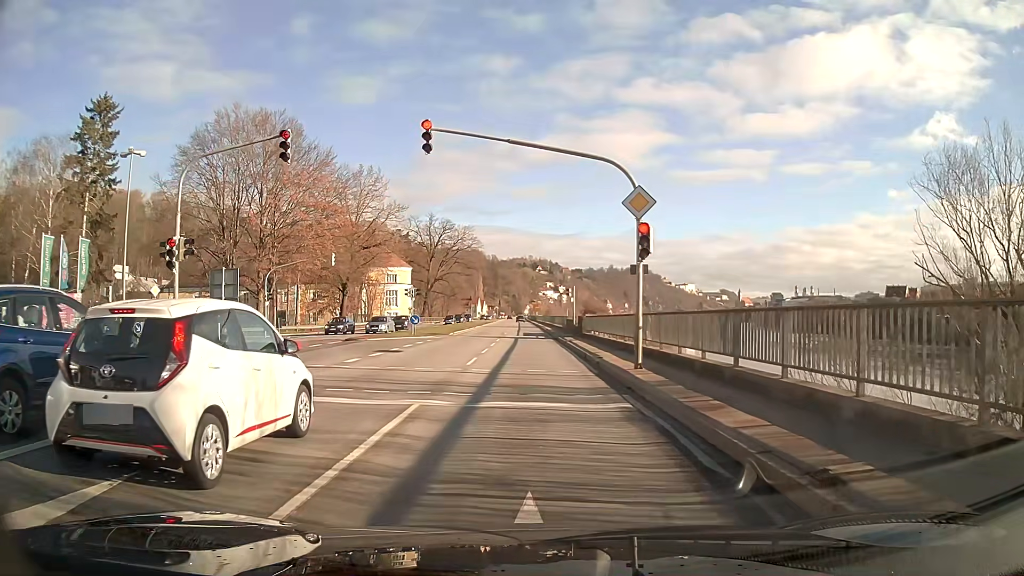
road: primary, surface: asphalt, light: Day
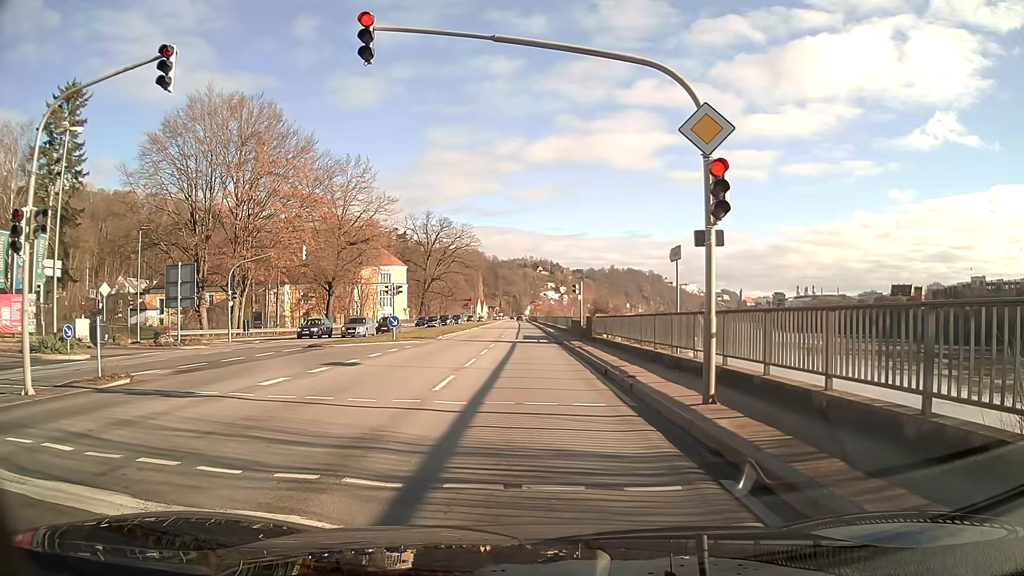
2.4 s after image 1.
(0.0, +5.8) m; 0°
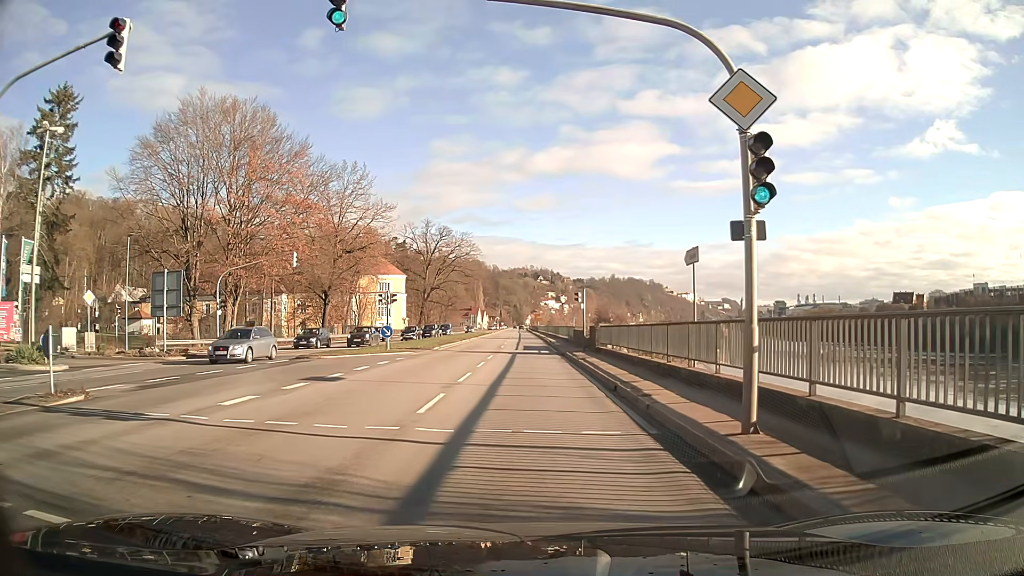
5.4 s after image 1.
(0.0, +2.1) m; -1°
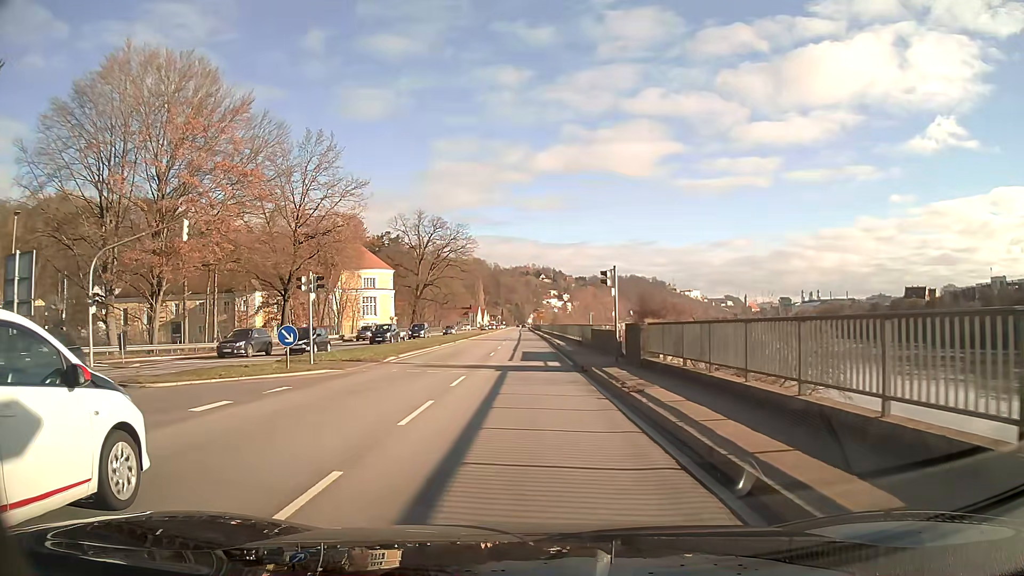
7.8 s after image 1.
(0.0, +14.1) m; 0°
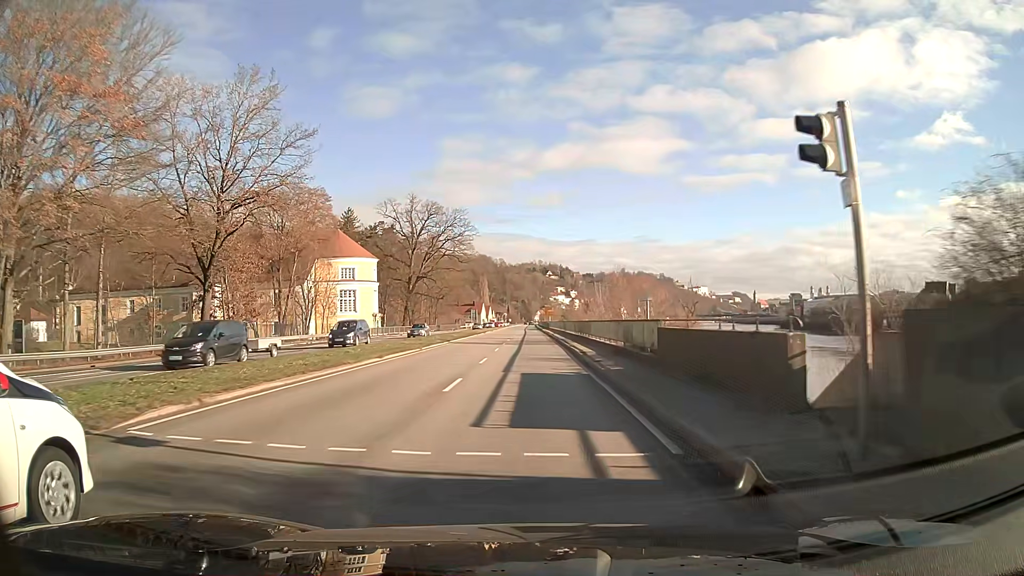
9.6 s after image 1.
(-0.1, +17.8) m; -1°
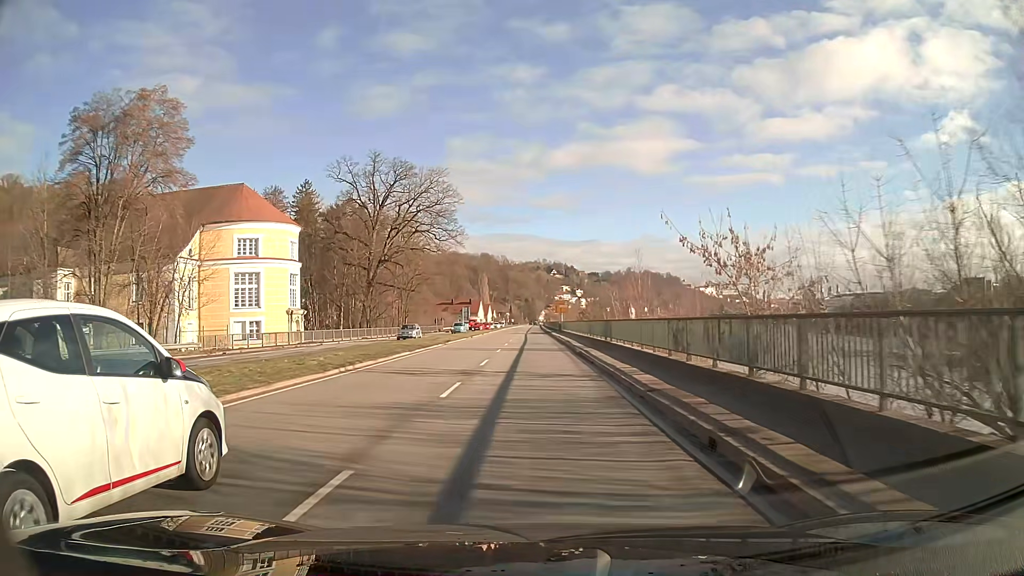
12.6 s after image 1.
(-0.1, +37.5) m; 0°
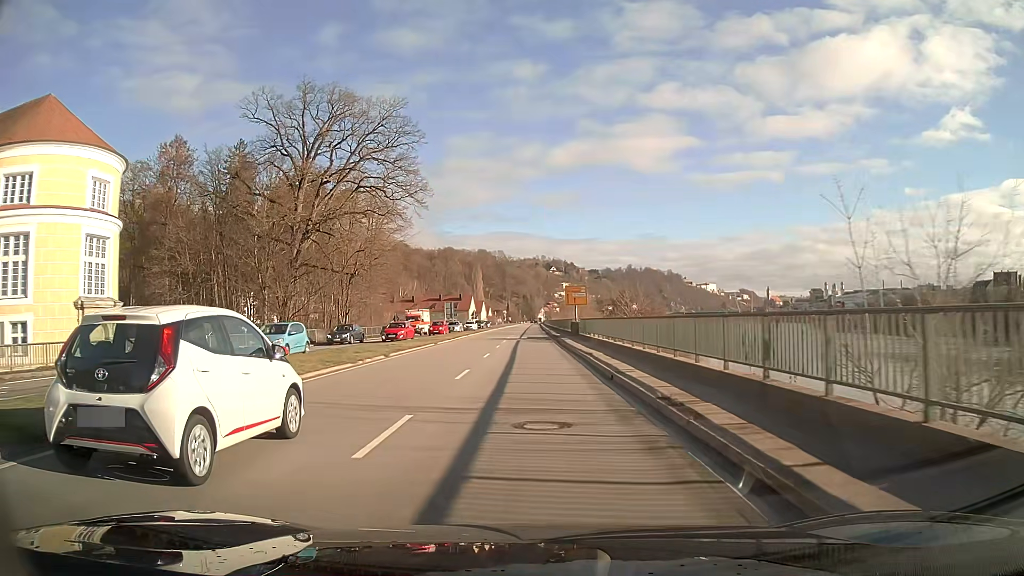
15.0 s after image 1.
(0.0, +32.7) m; 0°
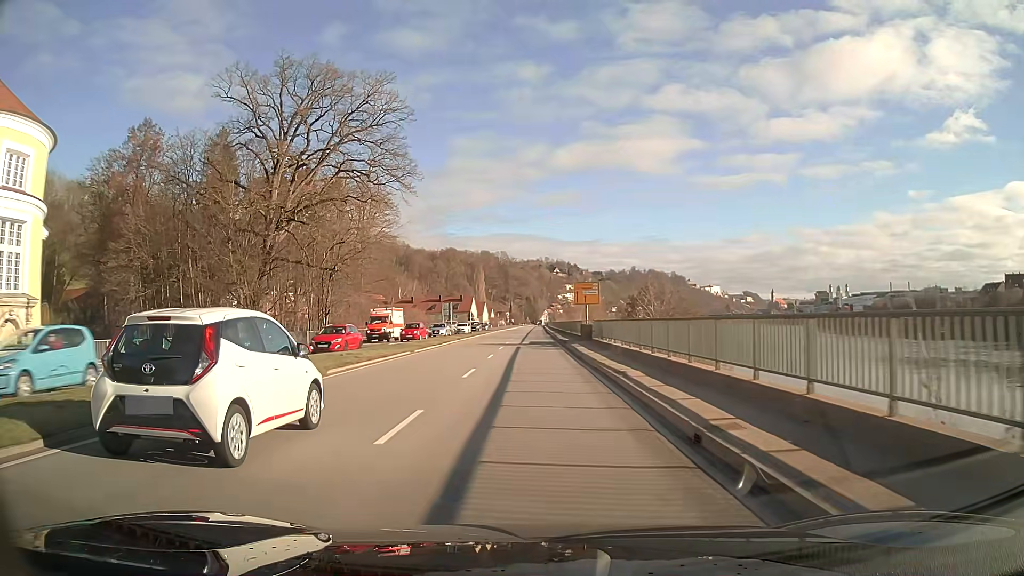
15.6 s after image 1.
(0.0, +8.1) m; 0°
